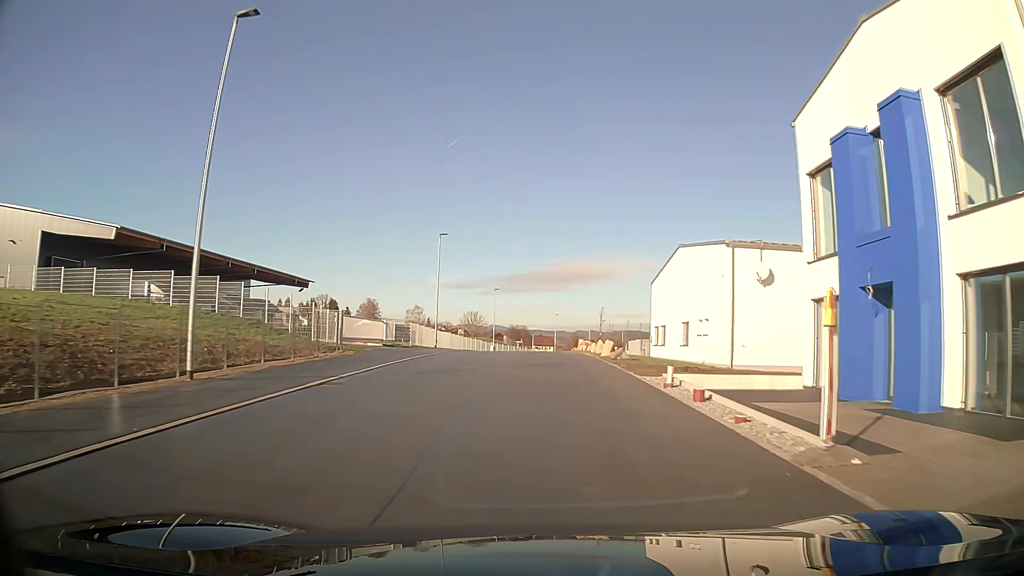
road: unclassified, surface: asphalt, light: Day
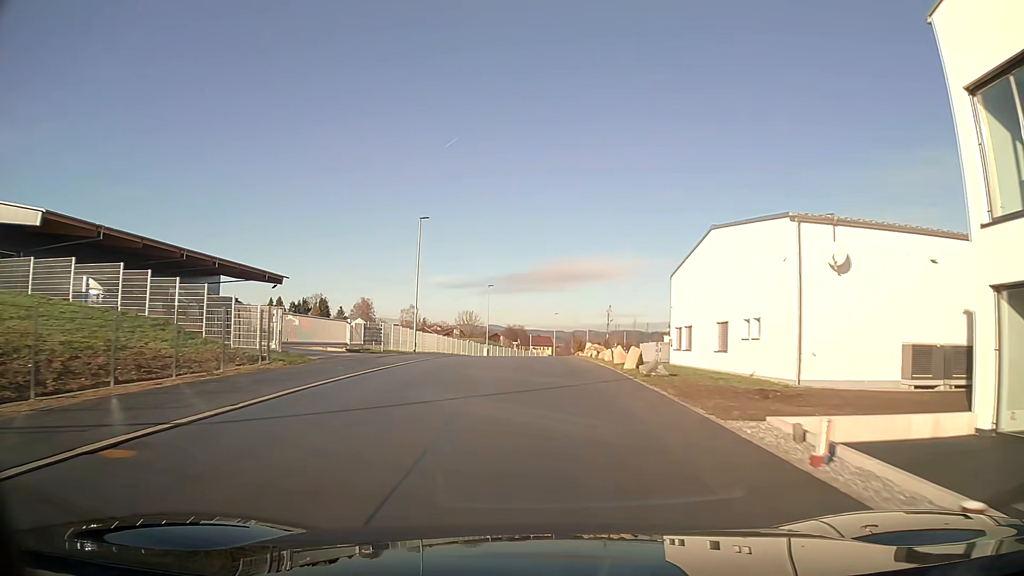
(0.0, +7.7) m; 0°
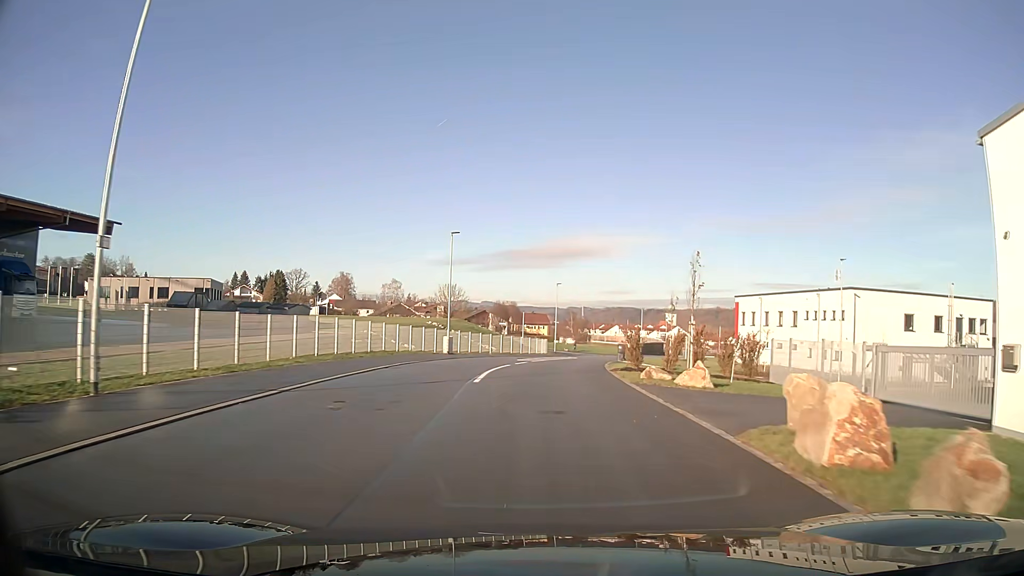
(+0.1, +30.5) m; +1°
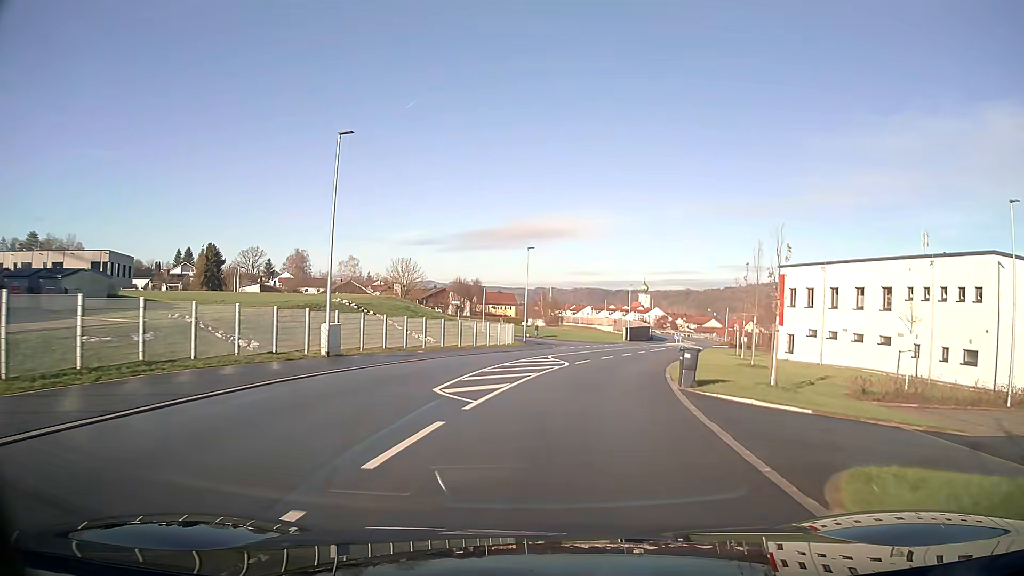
(+0.5, +21.2) m; +3°
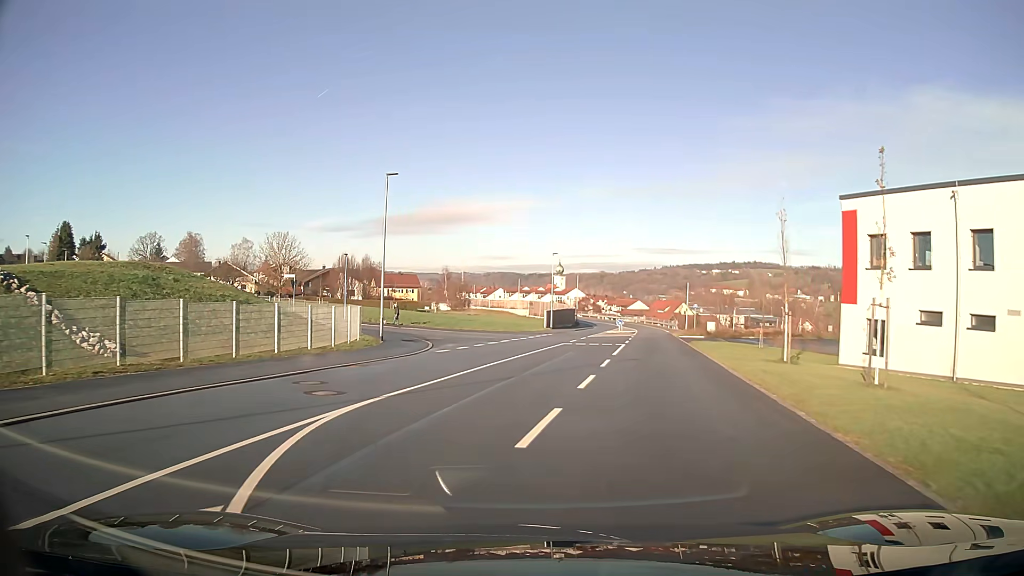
(+2.1, +24.4) m; +7°
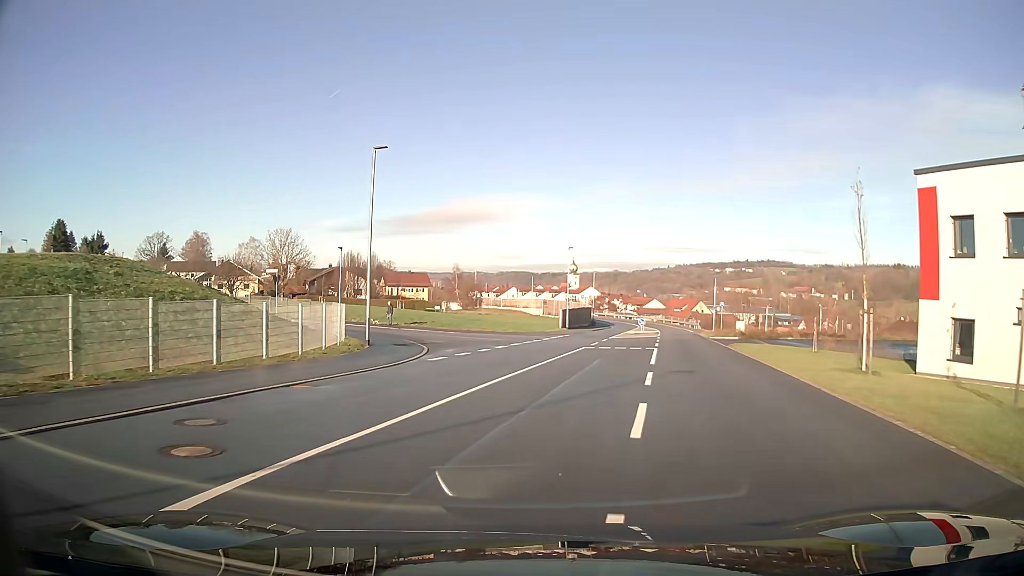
(0.0, +5.4) m; -1°
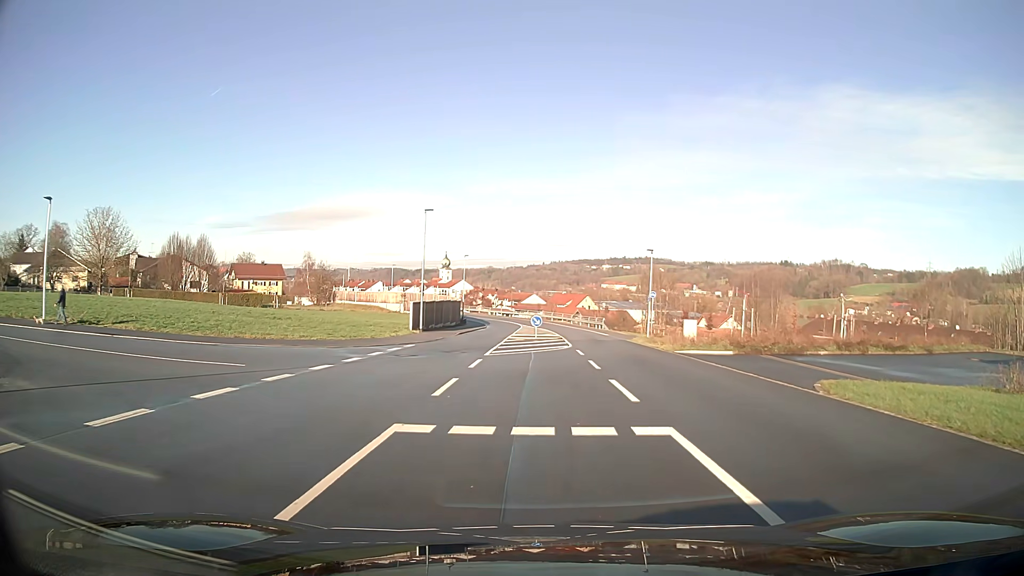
(+2.4, +22.0) m; +11°
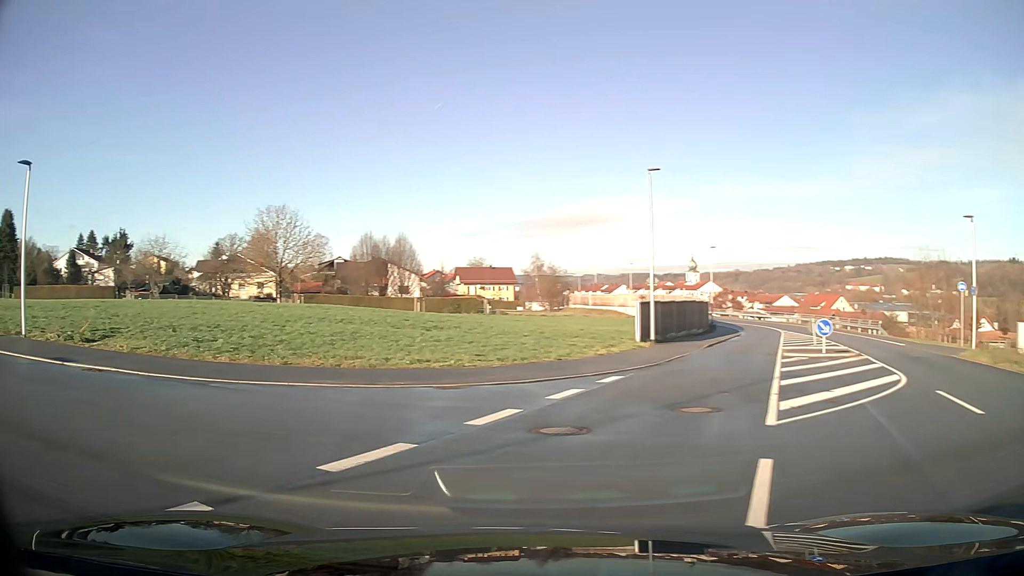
(-1.4, +13.7) m; -27°
(-5, +8) (-14, +12) (-24, +14) (-34, +12) (-43, +10) (-53, +8) (-63, +6) (-73, +4) (-83, +2) (-92, 0) m
